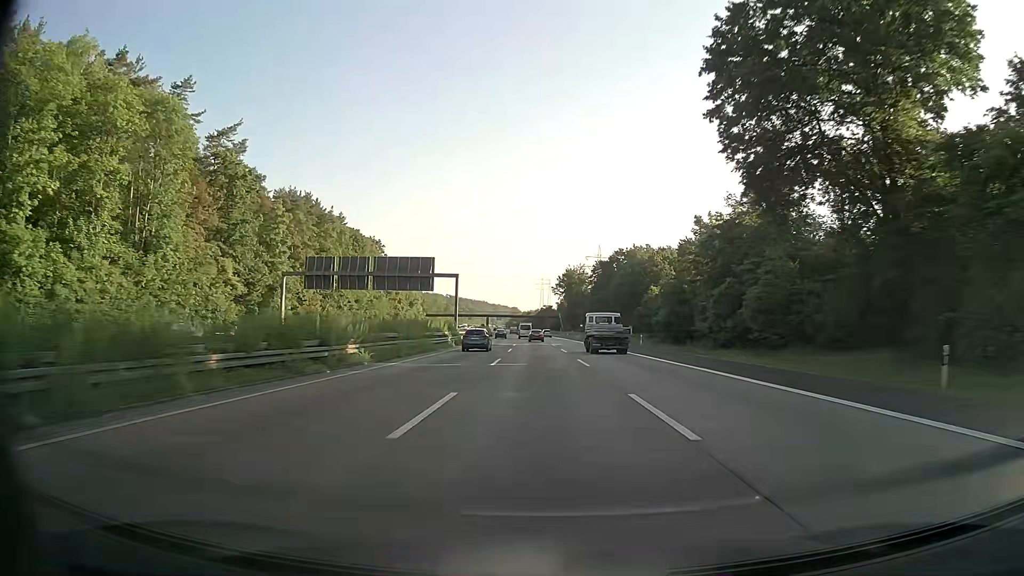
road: motorway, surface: asphalt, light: Day
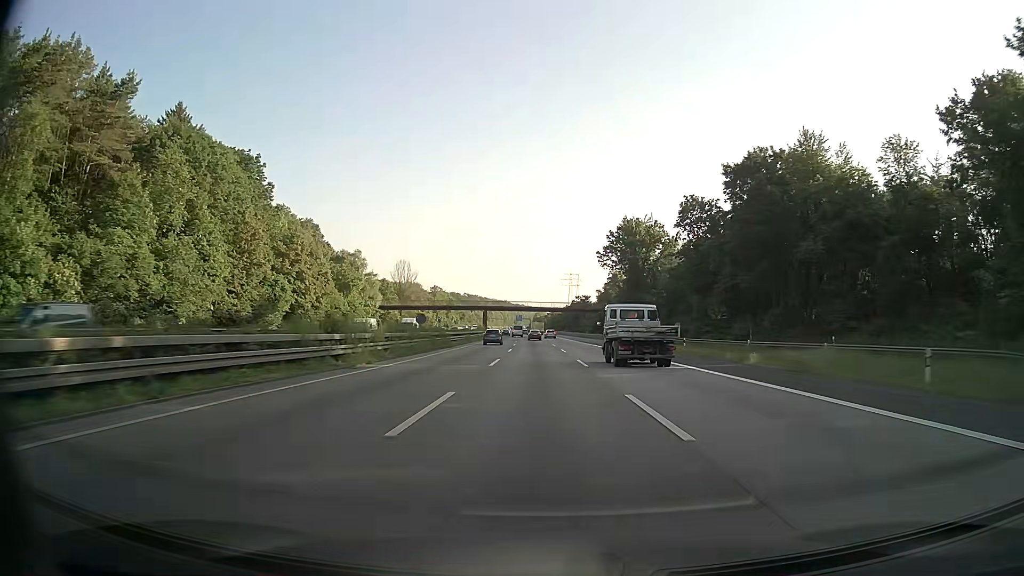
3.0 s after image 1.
(-1.7, +88.2) m; -2°
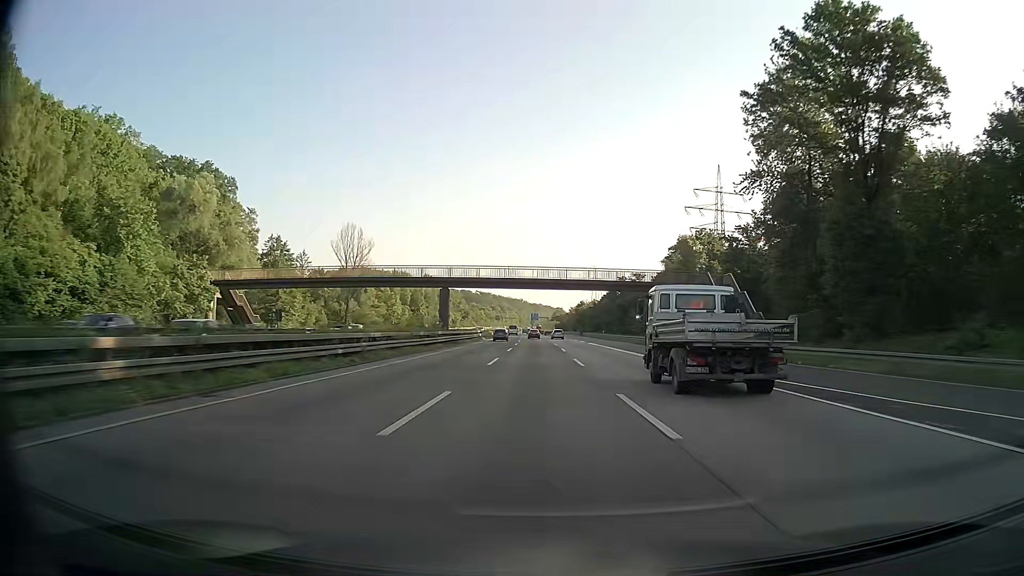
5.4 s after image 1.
(-1.1, +70.8) m; -2°
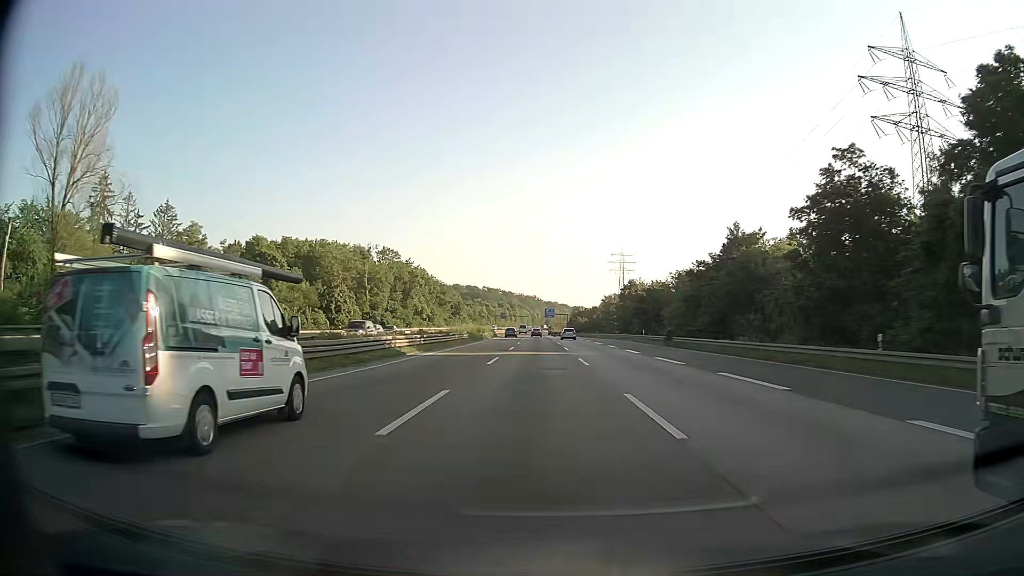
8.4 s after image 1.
(-1.2, +88.6) m; -1°
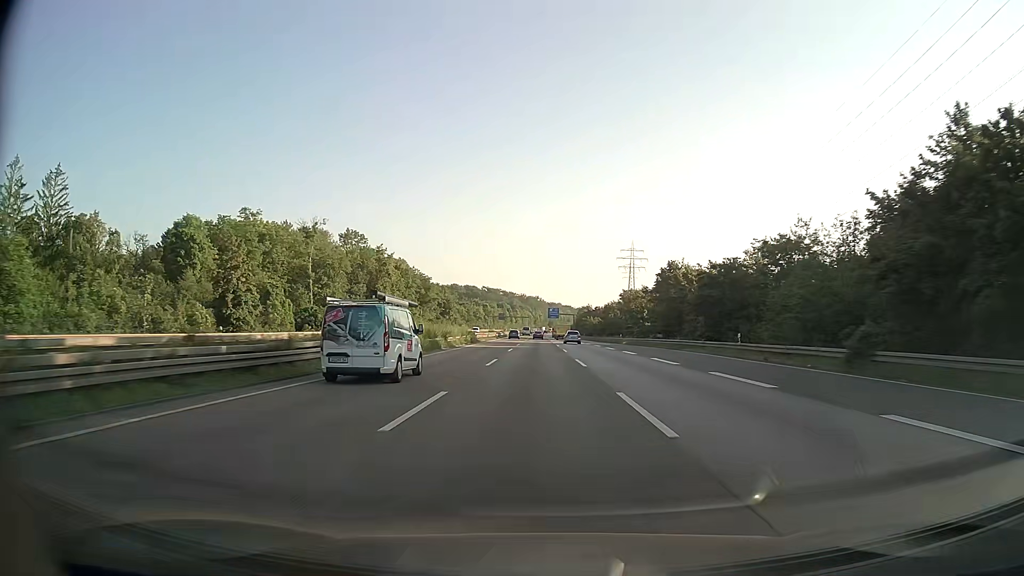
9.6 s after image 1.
(0.0, +35.5) m; 0°
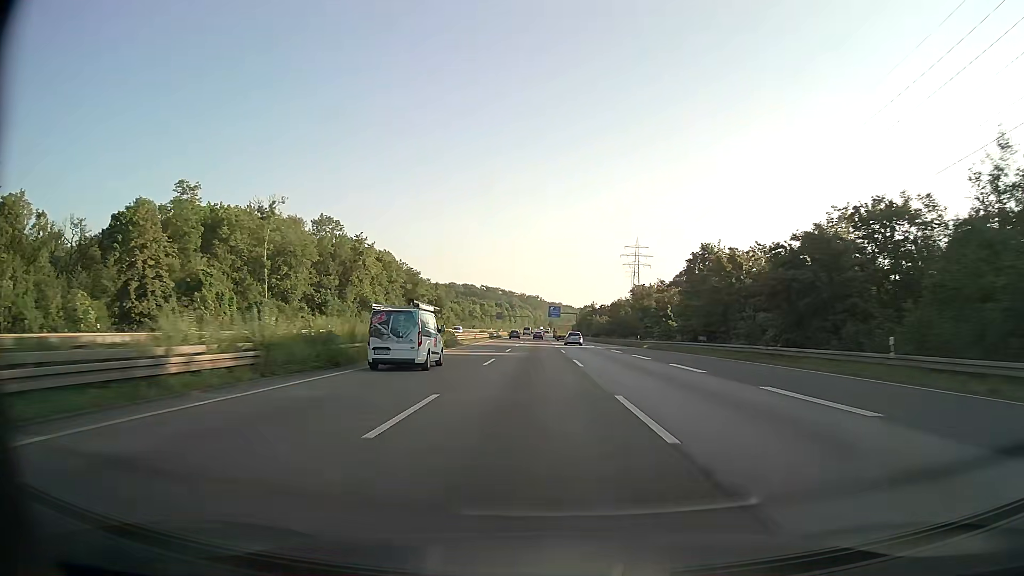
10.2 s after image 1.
(0.0, +17.7) m; 0°
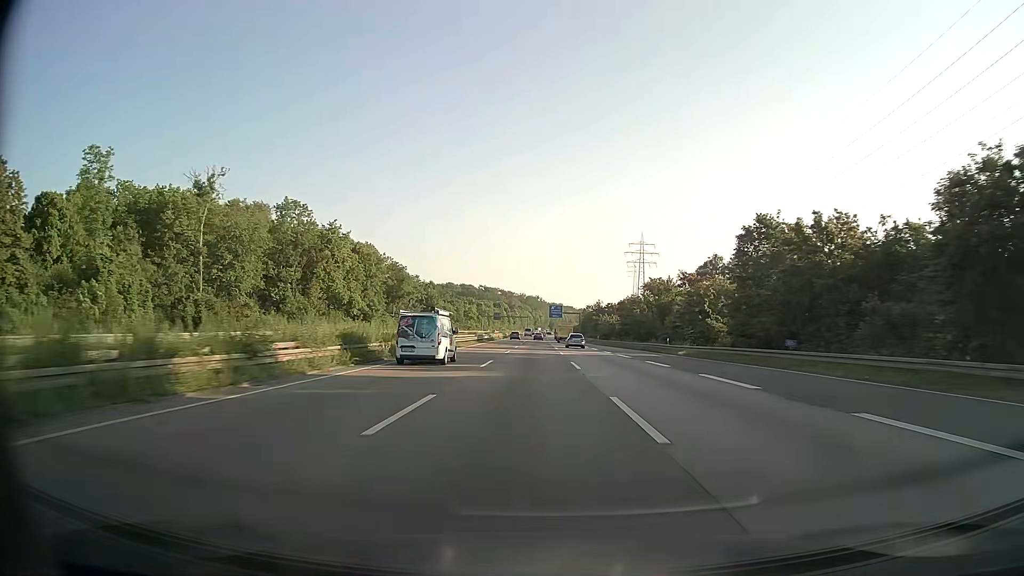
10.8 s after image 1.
(0.0, +17.7) m; 0°
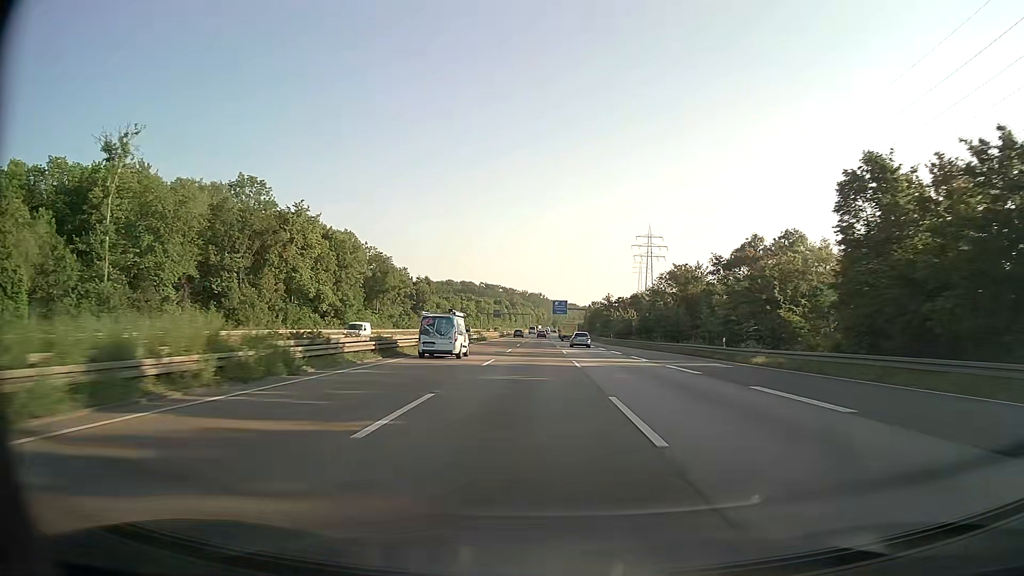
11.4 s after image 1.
(0.0, +17.7) m; 0°
(0, +10) (0, +20) (0, +30) (0, +40) (0, +50) (0, +60) (0, +70) (0, +80) (0, +90) (0, +100) m
